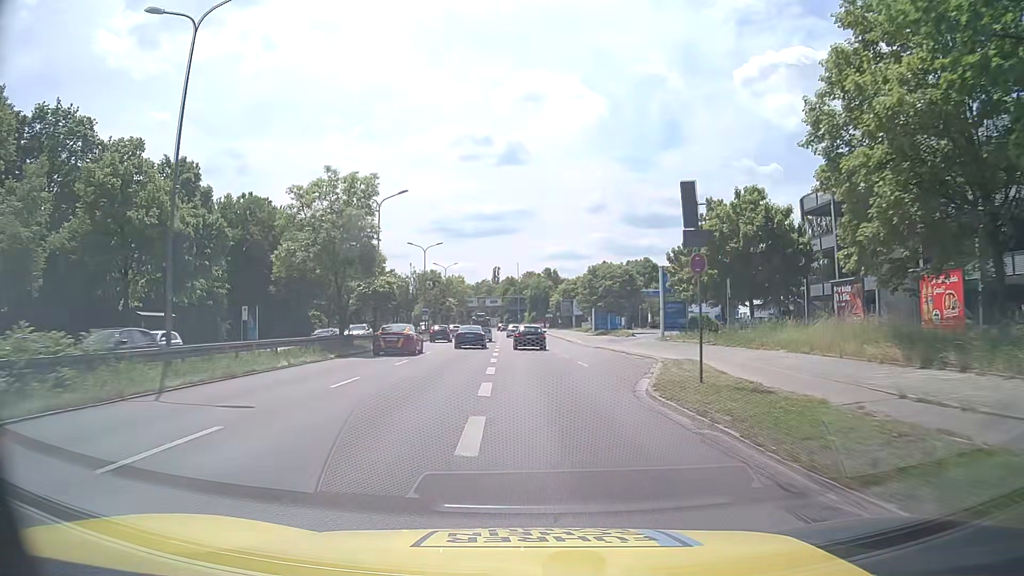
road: trunk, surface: asphalt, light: Day
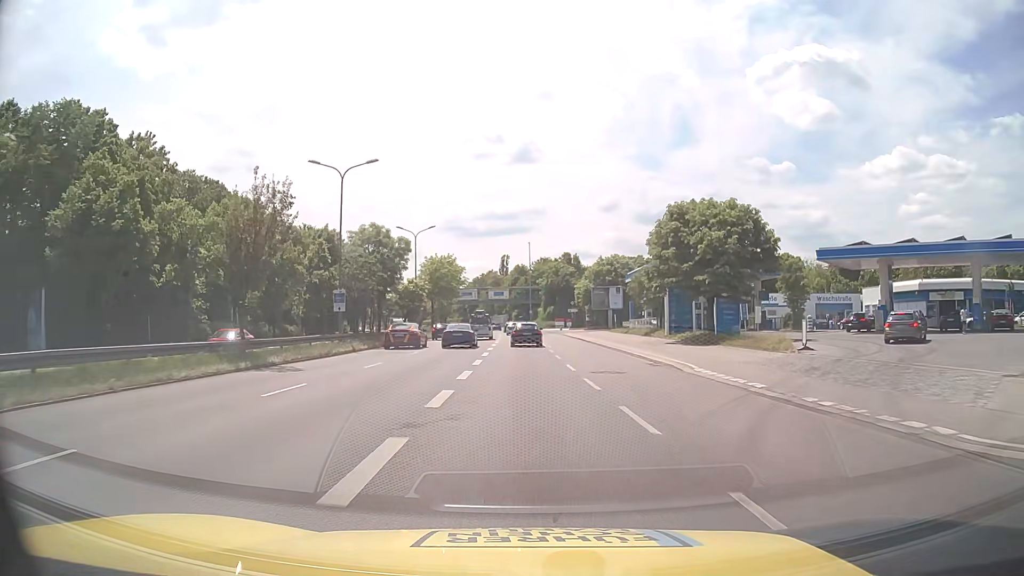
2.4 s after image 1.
(-0.6, +38.2) m; -2°
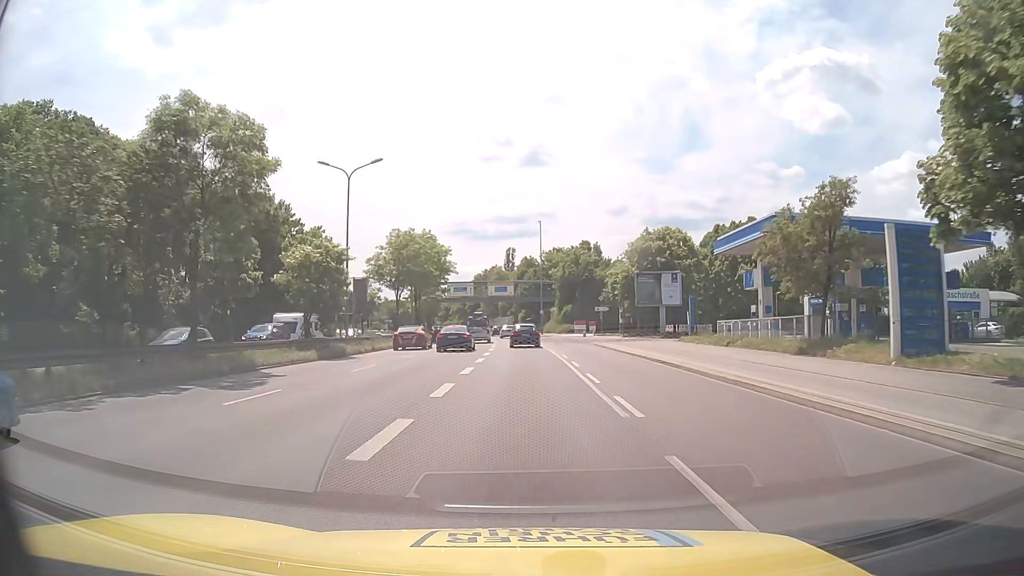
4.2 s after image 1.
(-0.2, +28.6) m; -1°
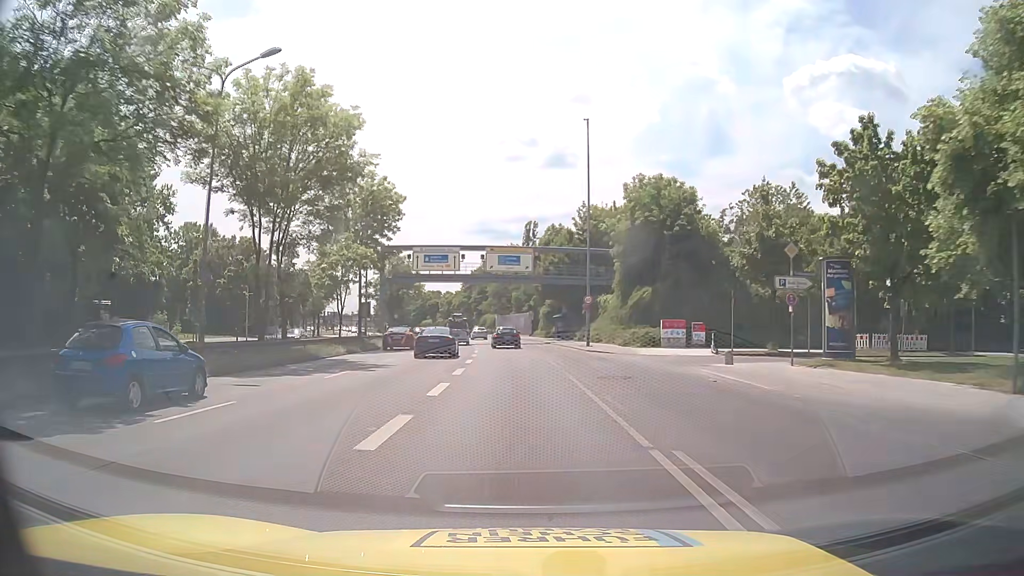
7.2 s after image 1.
(-0.6, +47.6) m; -2°
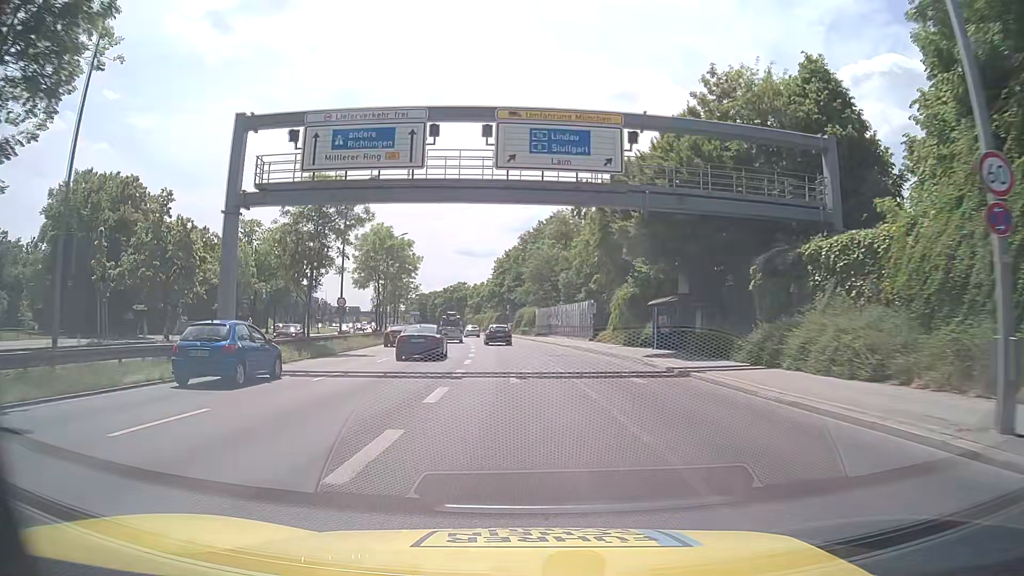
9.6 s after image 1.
(-1.1, +37.9) m; -4°
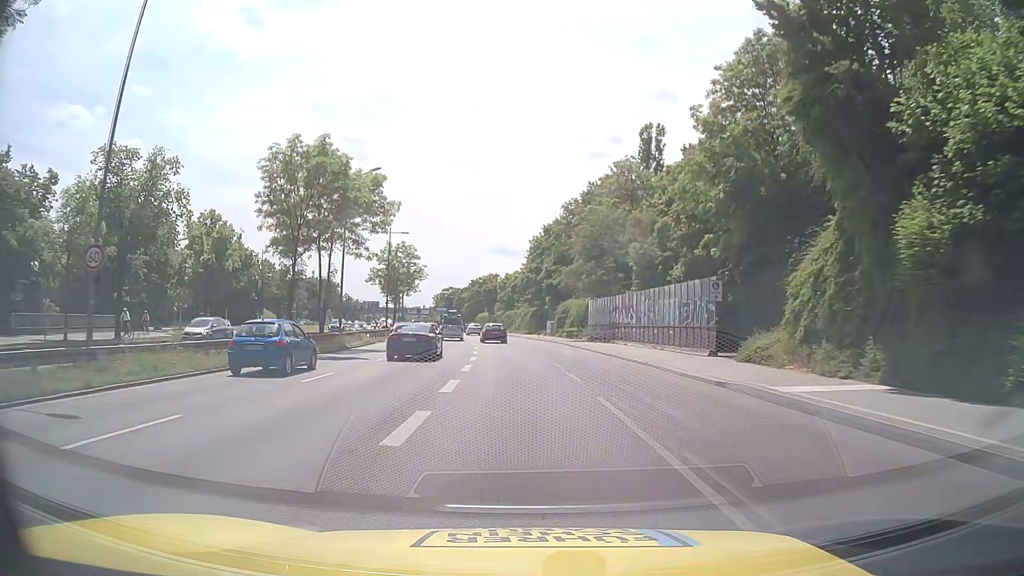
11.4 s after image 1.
(-0.8, +28.4) m; -4°
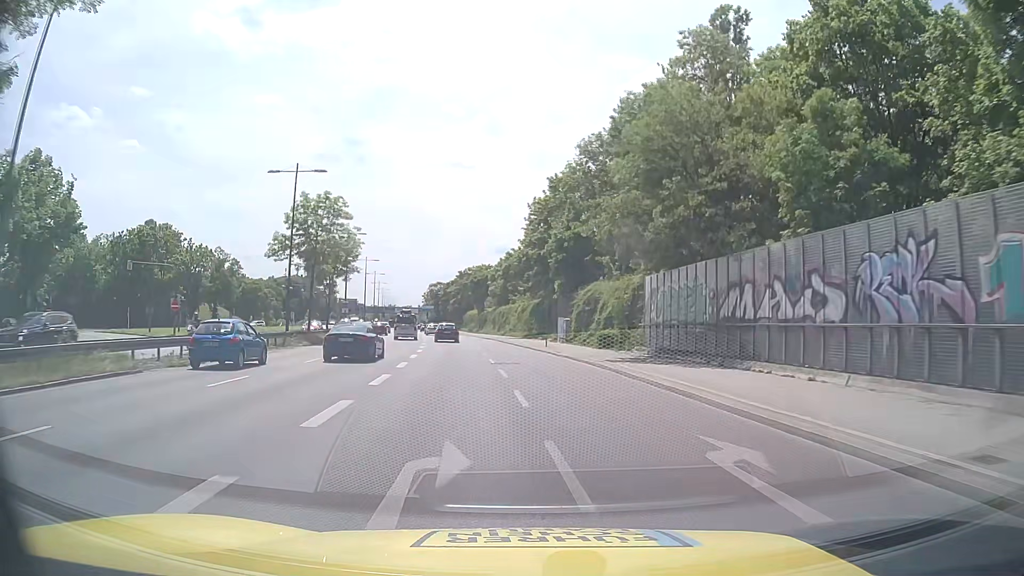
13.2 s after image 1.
(+0.3, +29.0) m; +1°
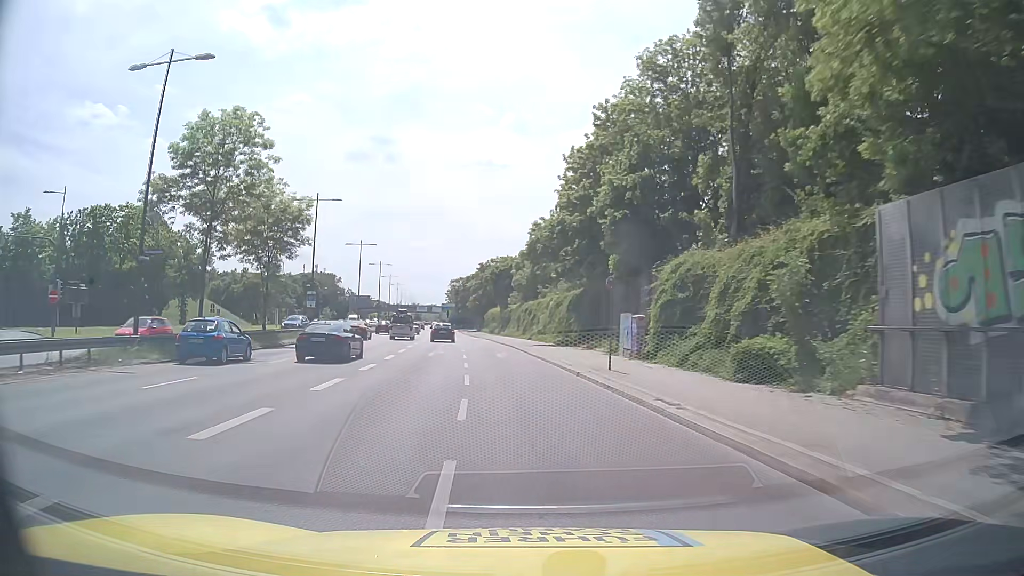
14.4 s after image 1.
(-0.3, +19.5) m; -2°
(0, +10) (-1, +20) (-1, +30) (-2, +40) (-3, +50) (-5, +60) (-6, +70) (-7, +80) (-8, +90) (-10, +99) m
